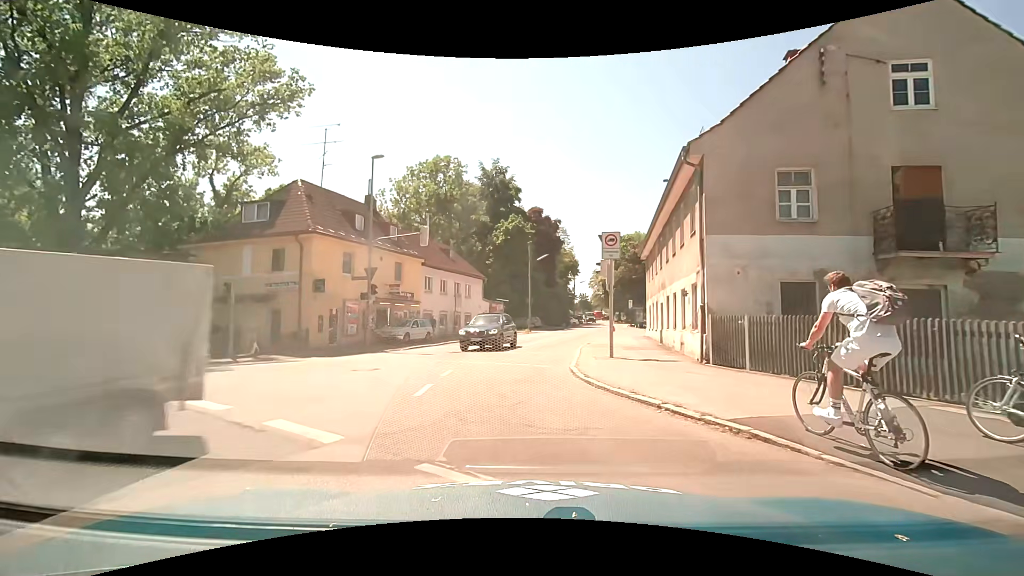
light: Day
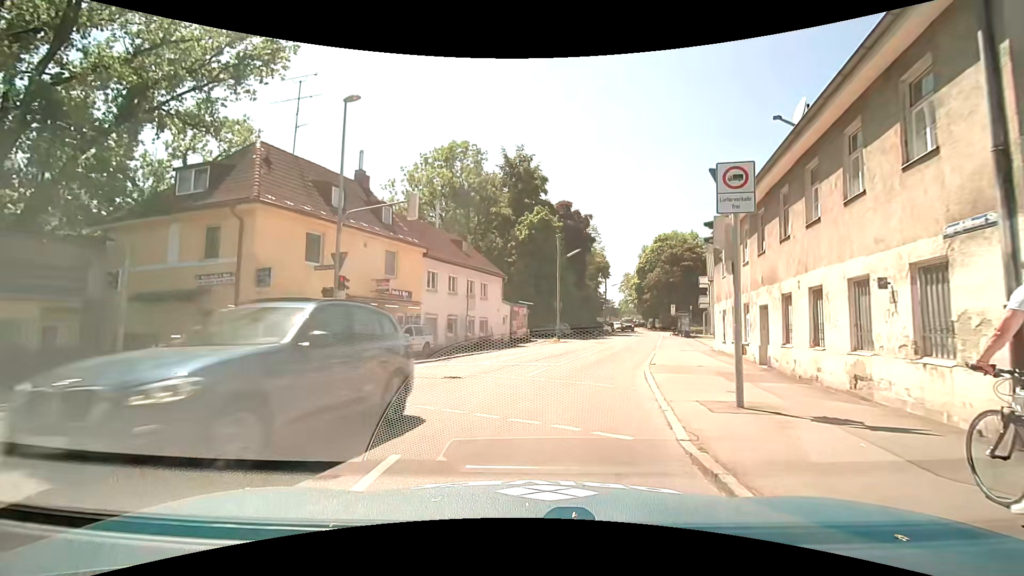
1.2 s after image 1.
(-0.4, +7.7) m; -4°
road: tertiary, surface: asphalt
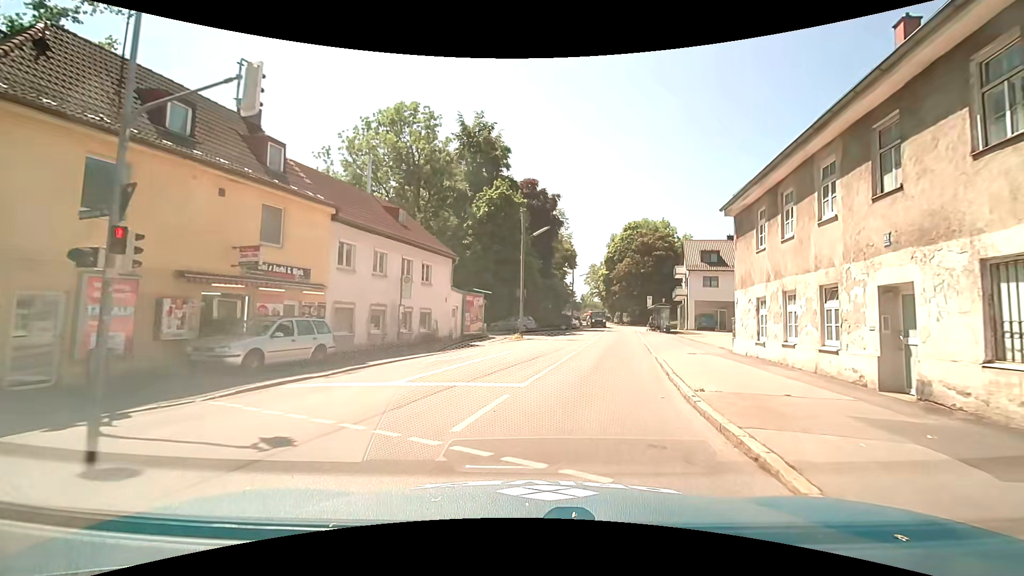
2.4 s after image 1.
(+0.3, +7.9) m; +5°
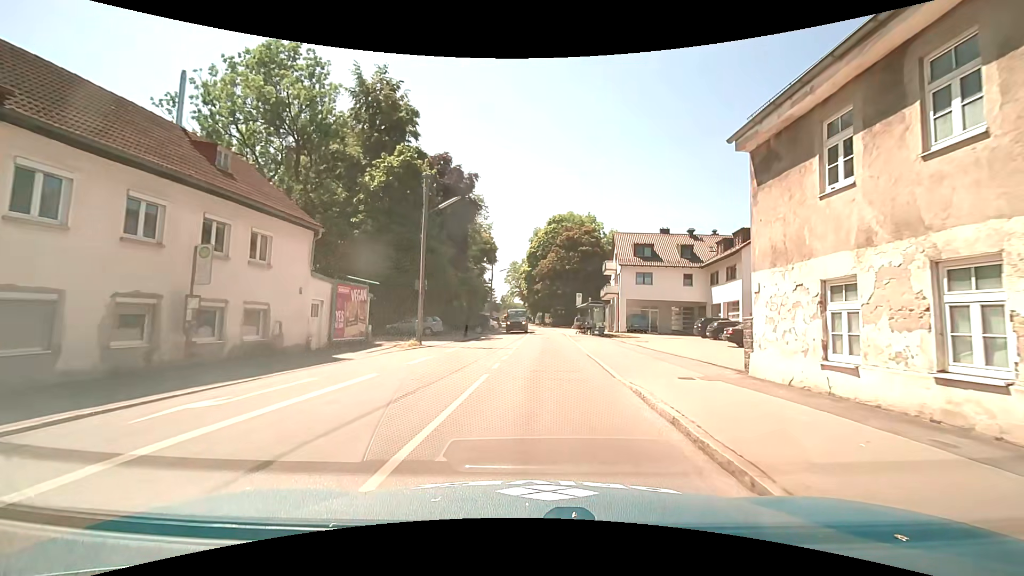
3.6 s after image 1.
(+0.7, +9.0) m; +9°
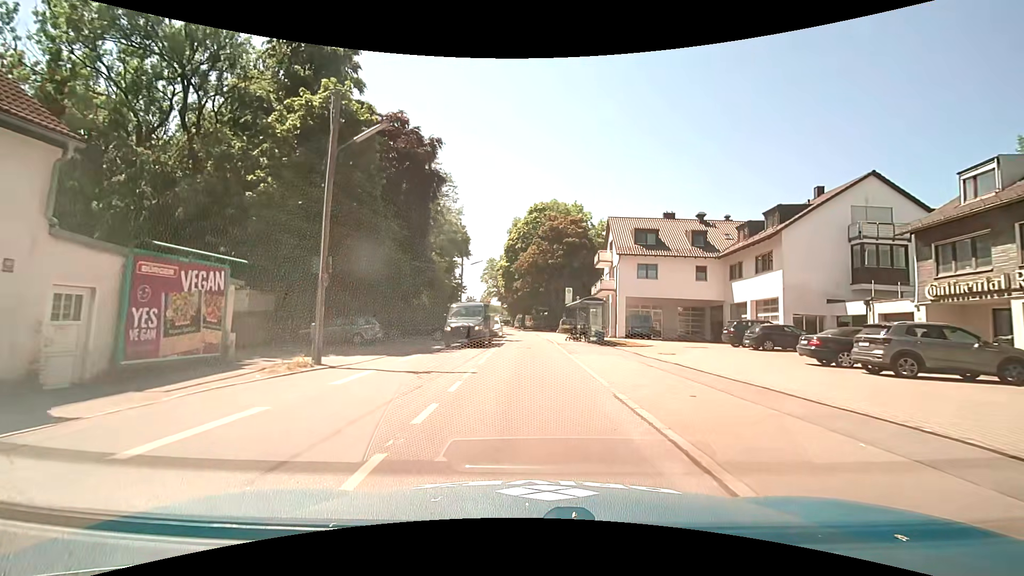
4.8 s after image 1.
(+0.3, +10.6) m; +2°
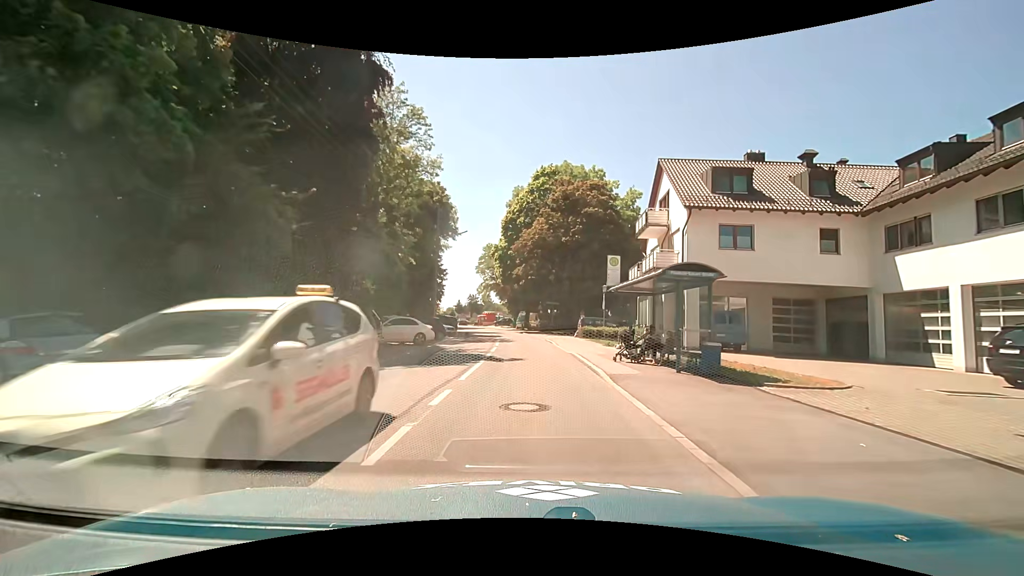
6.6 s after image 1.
(-0.1, +17.1) m; 0°
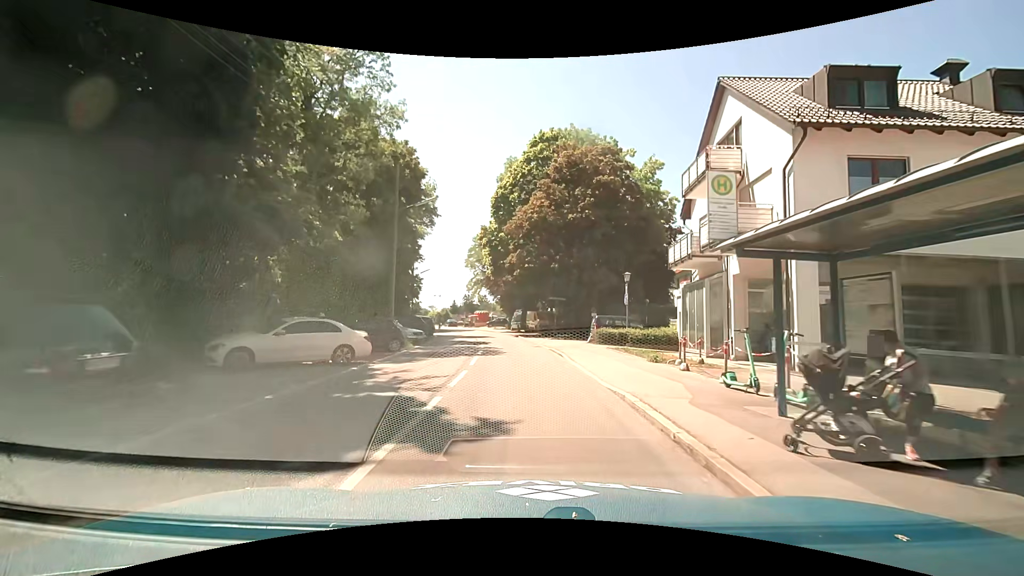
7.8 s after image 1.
(-0.1, +10.4) m; 0°
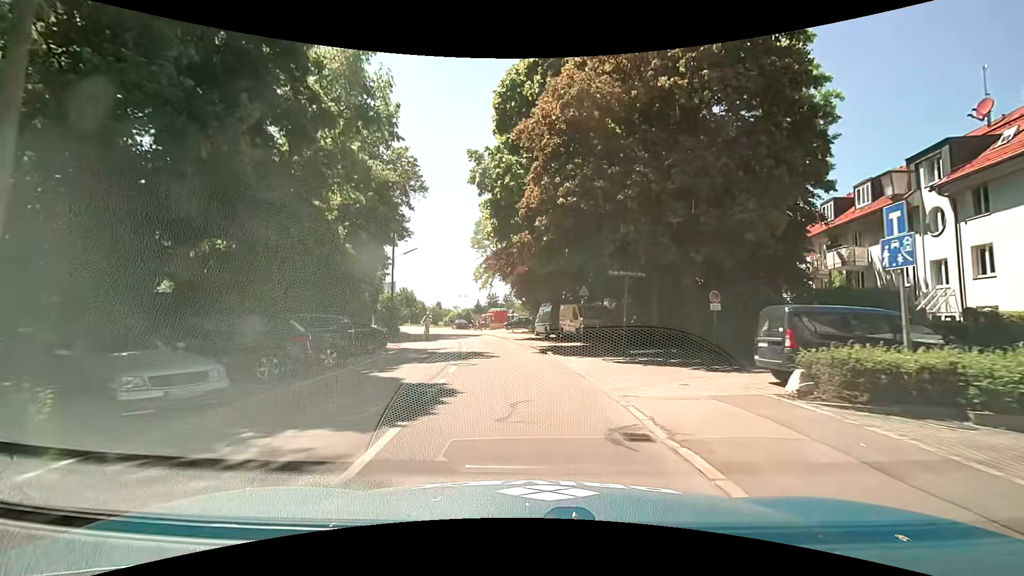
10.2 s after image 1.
(-0.2, +20.3) m; -2°
(0, +10) (-1, +20) (-2, +30) (-4, +40) (-7, +49) (-9, +59) (-13, +68) (-16, +78) (-20, +87) (-24, +96) m
